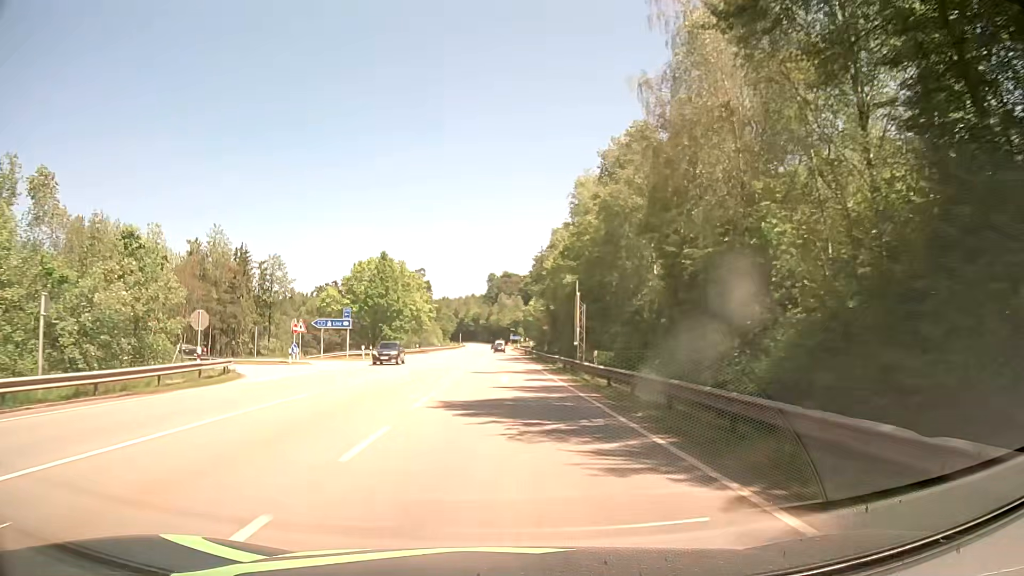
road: secondary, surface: asphalt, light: Day
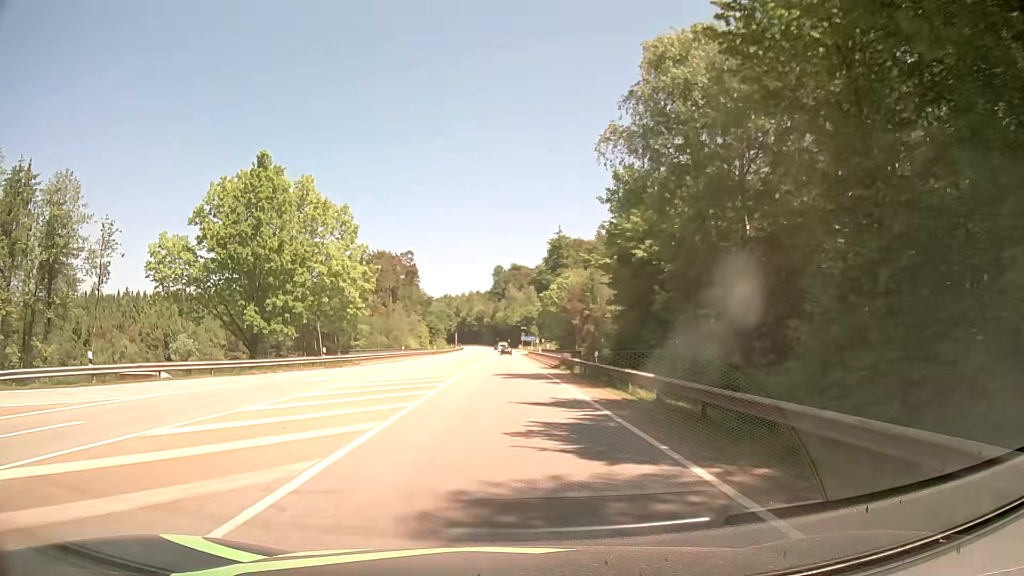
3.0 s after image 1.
(+0.2, +53.8) m; 0°
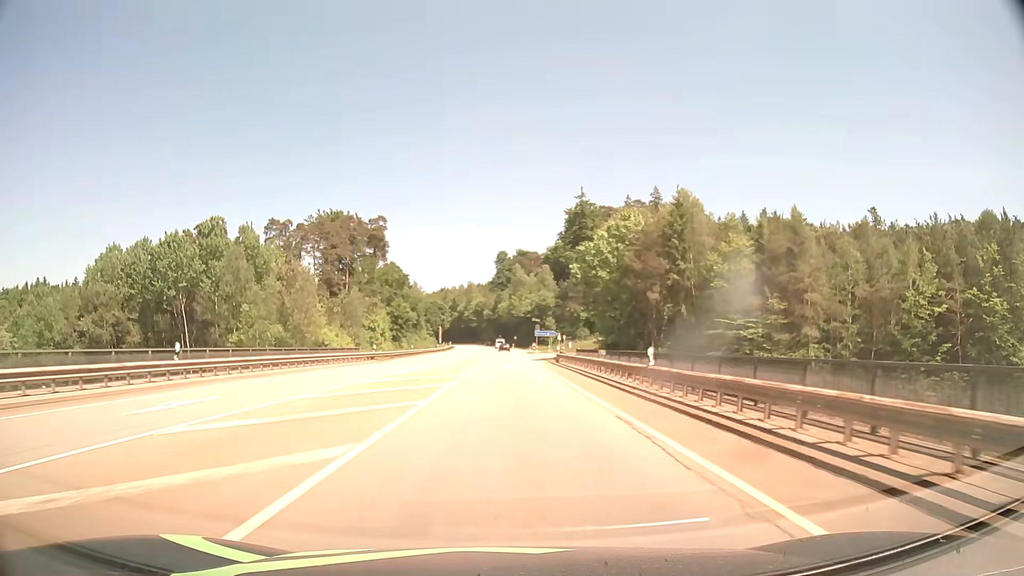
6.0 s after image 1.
(0.0, +53.8) m; 0°
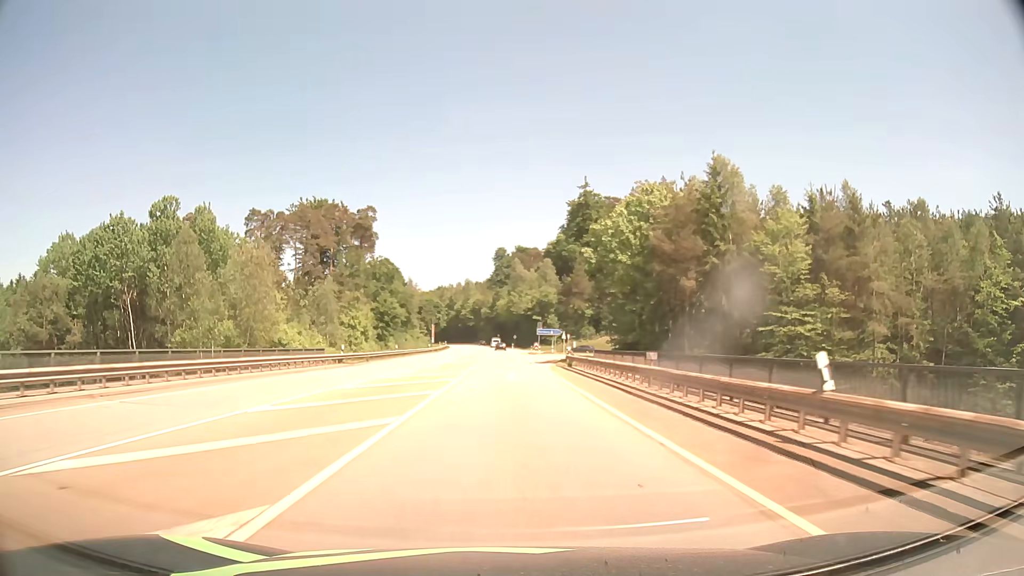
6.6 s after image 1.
(0.0, +10.8) m; 0°
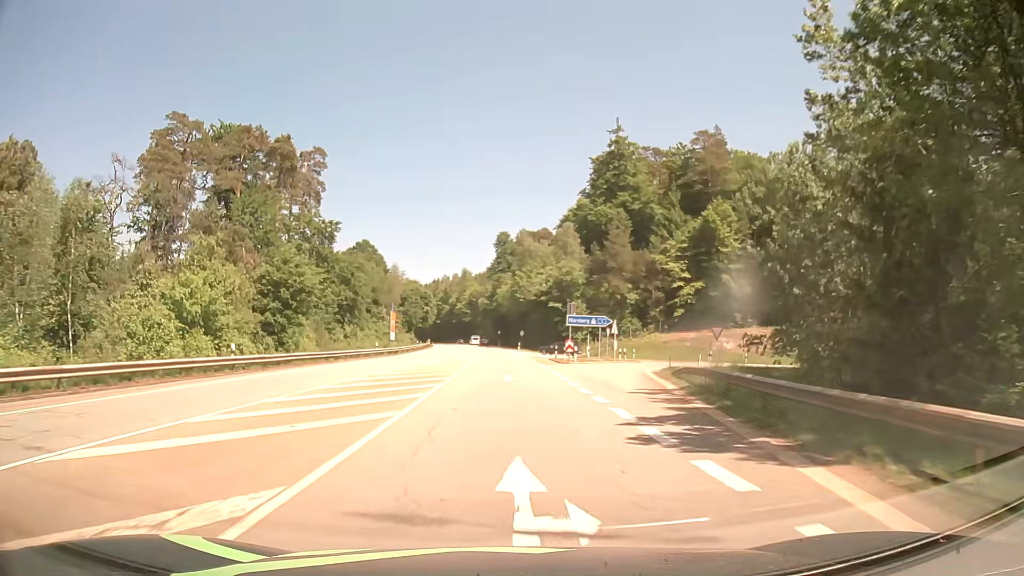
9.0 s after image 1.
(0.0, +43.0) m; 0°
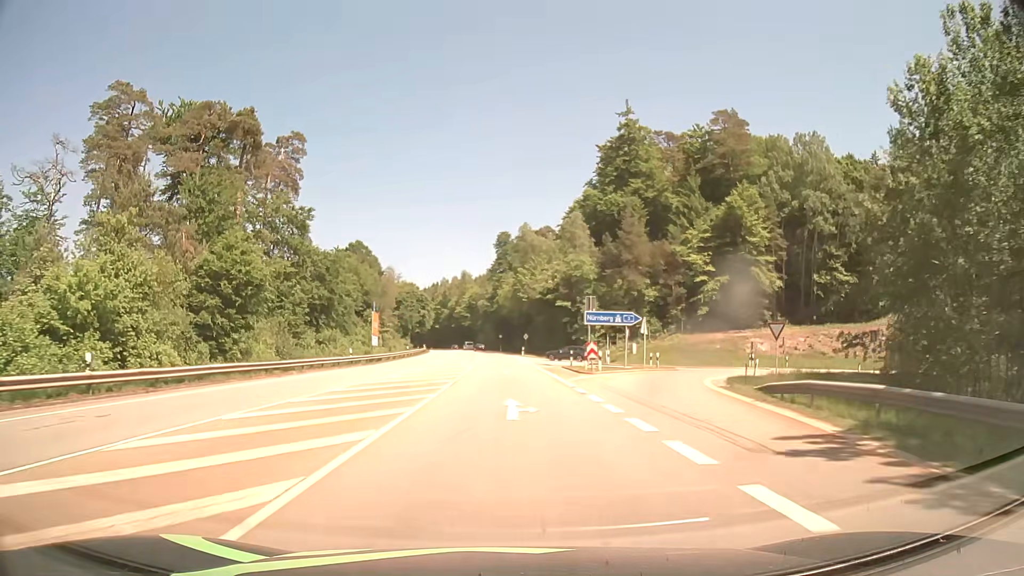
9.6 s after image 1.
(-0.1, +10.7) m; 0°
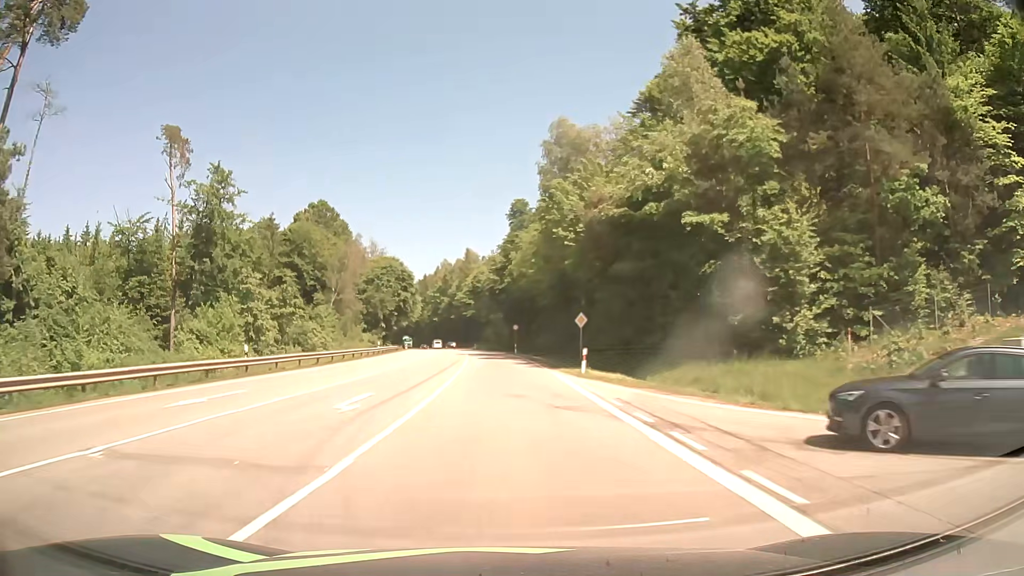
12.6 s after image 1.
(-0.6, +53.5) m; -1°
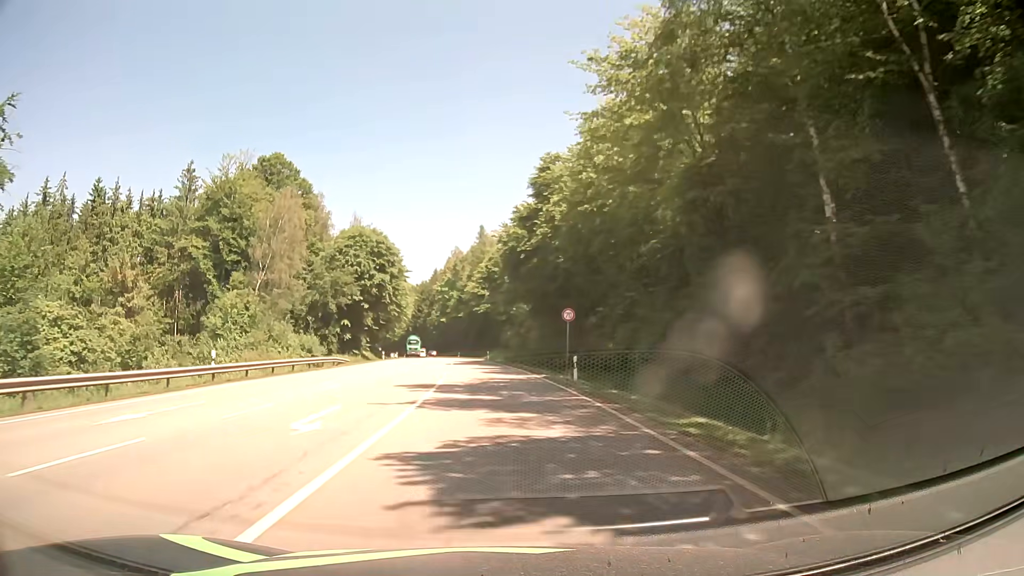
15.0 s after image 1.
(-0.7, +42.9) m; -2°
(0, +10) (0, +20) (0, +30) (-1, +40) (-2, +50) (-2, +60) (-3, +70) (-5, +80) (-6, +90) (-7, +100) m
